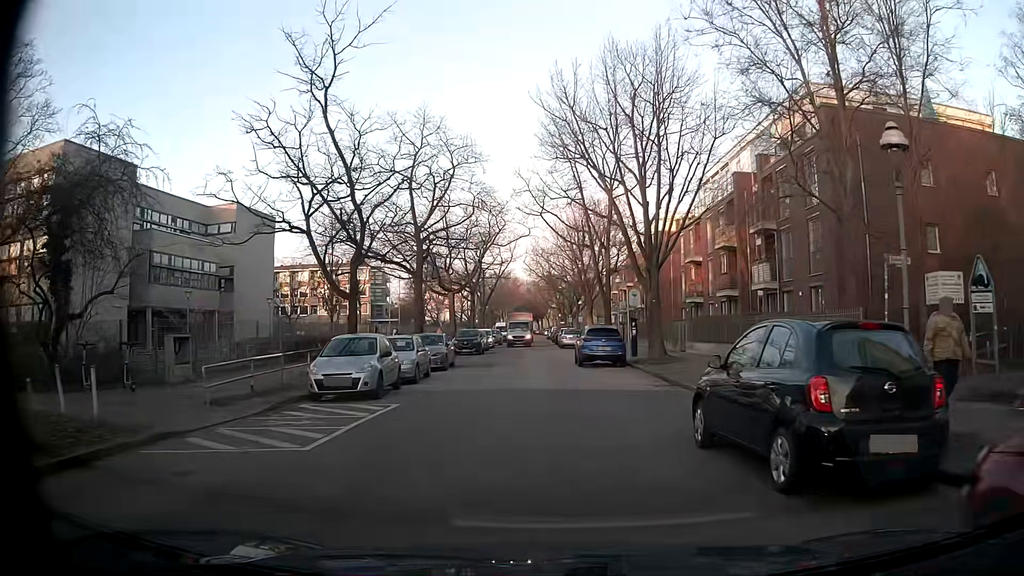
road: residential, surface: asphalt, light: Day
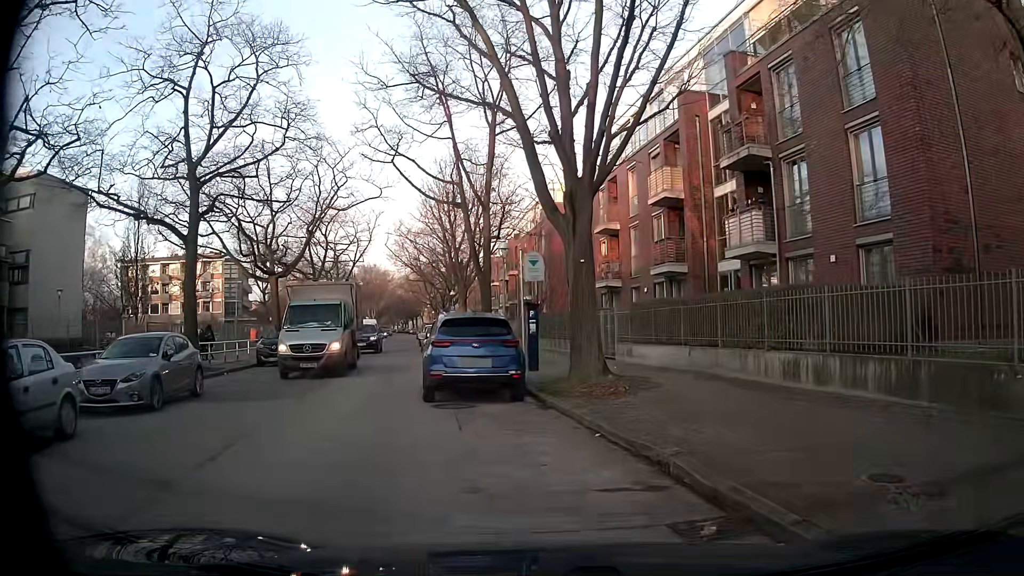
(+1.0, +13.8) m; +12°
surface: concrete
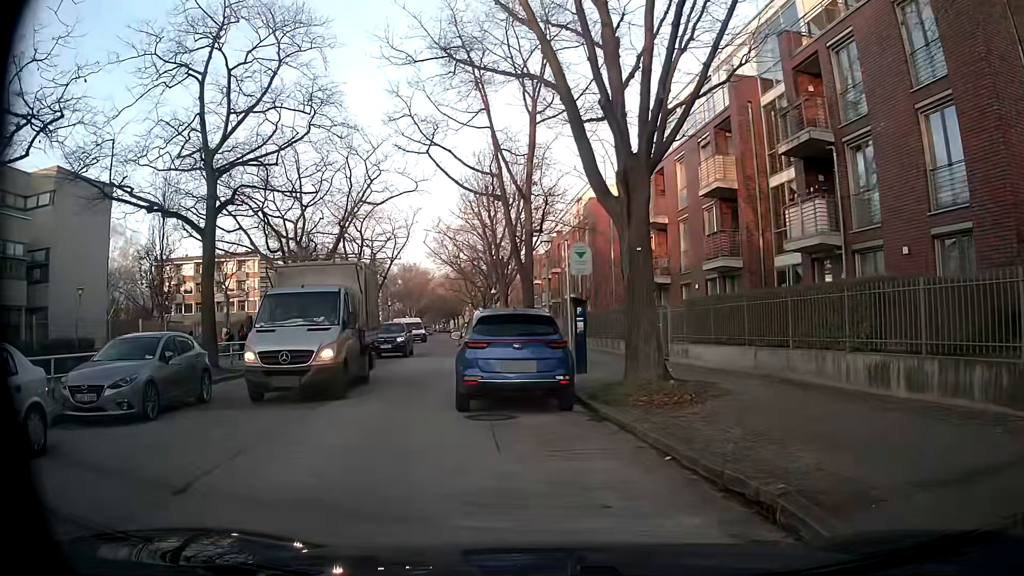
(-0.1, +1.6) m; -6°
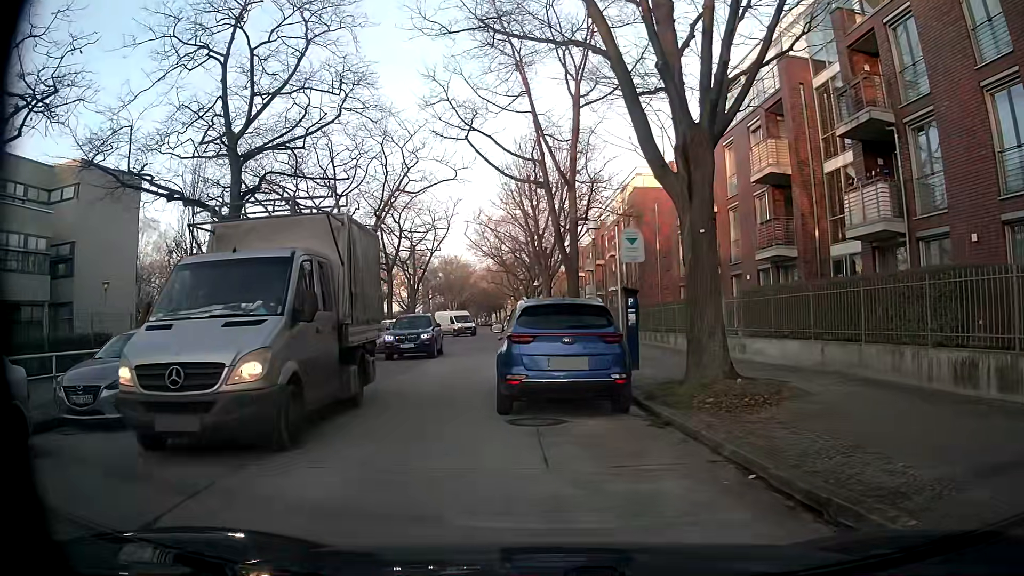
(0.0, +1.2) m; -1°
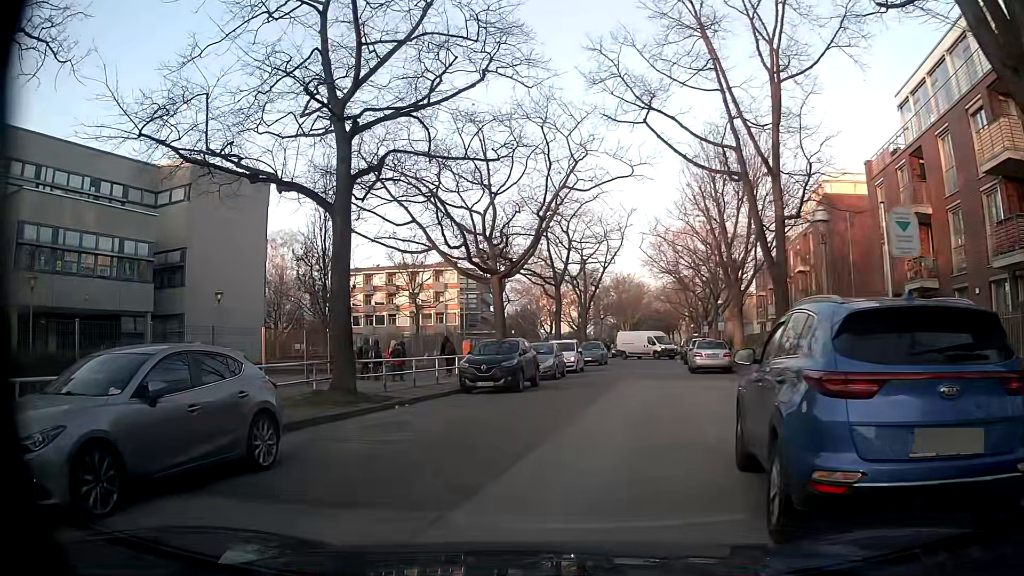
(-0.7, +5.4) m; -17°
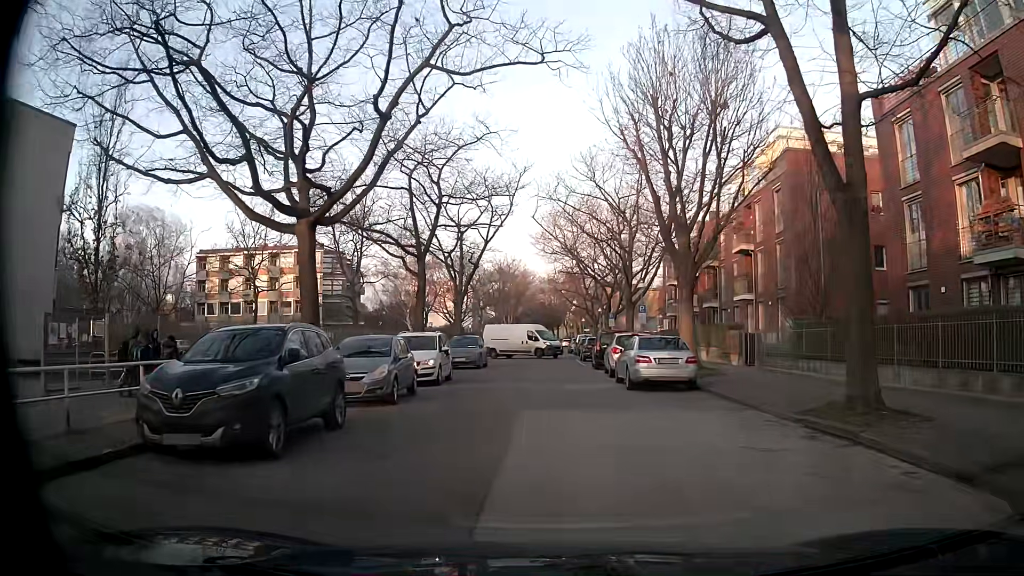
(+1.0, +12.4) m; +13°
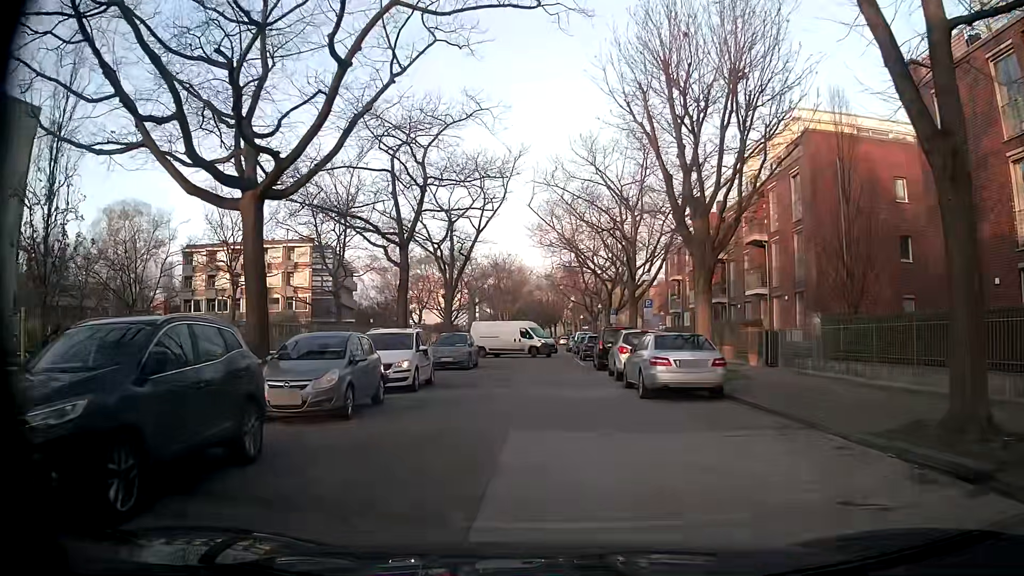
(0.0, +3.2) m; -1°
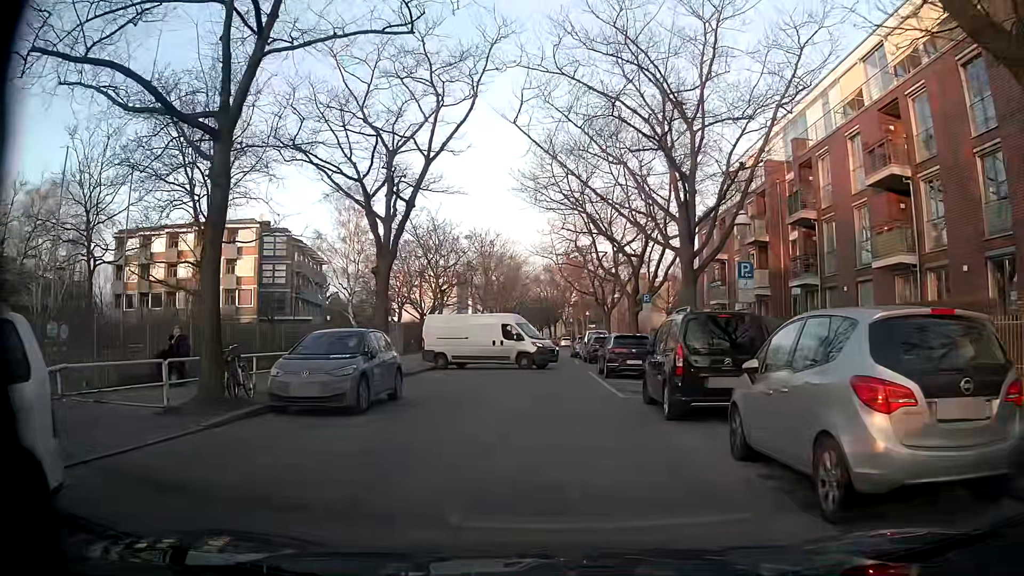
(-0.1, +16.3) m; -1°
